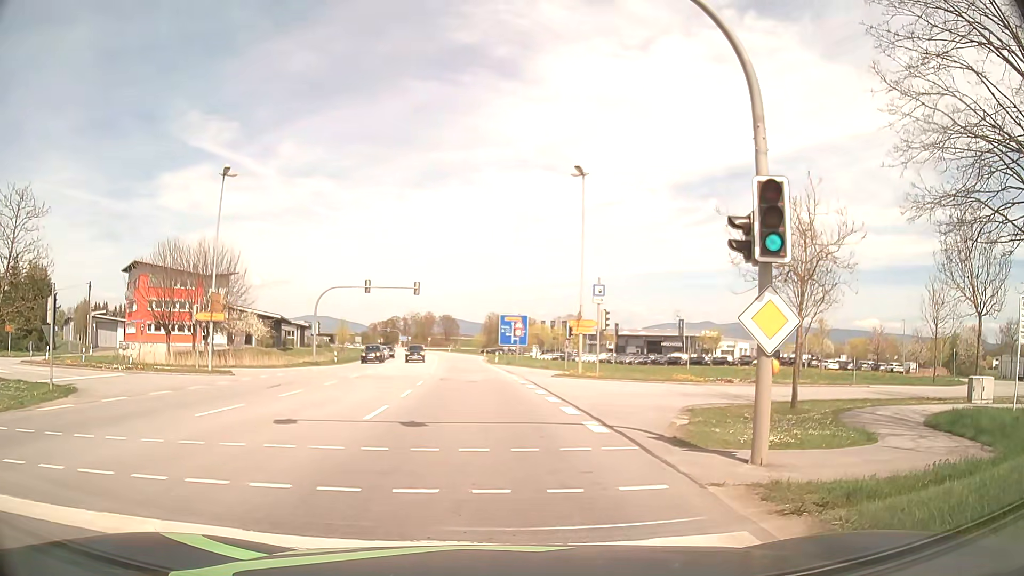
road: secondary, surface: asphalt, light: Day
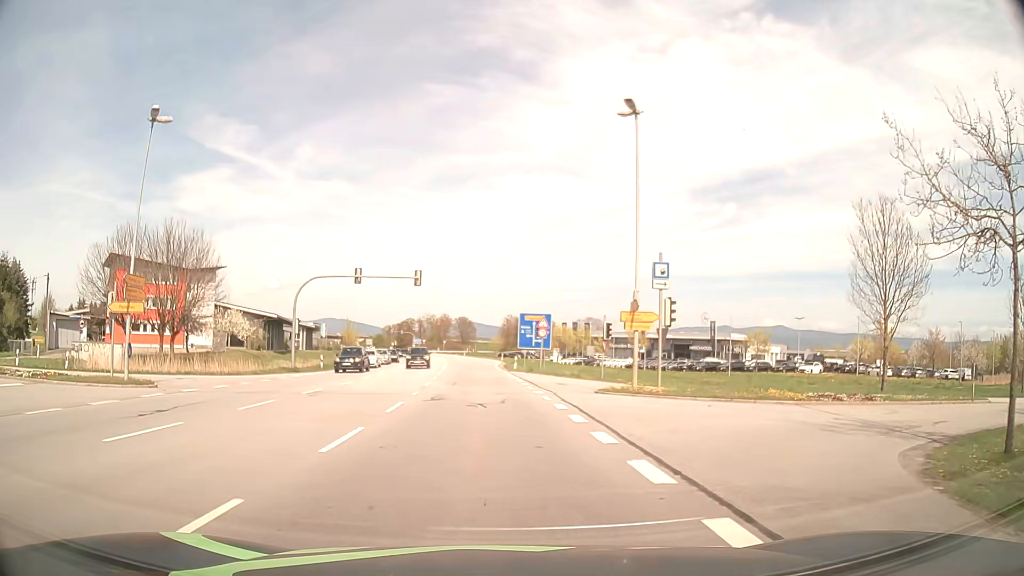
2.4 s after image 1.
(0.0, +10.5) m; 0°
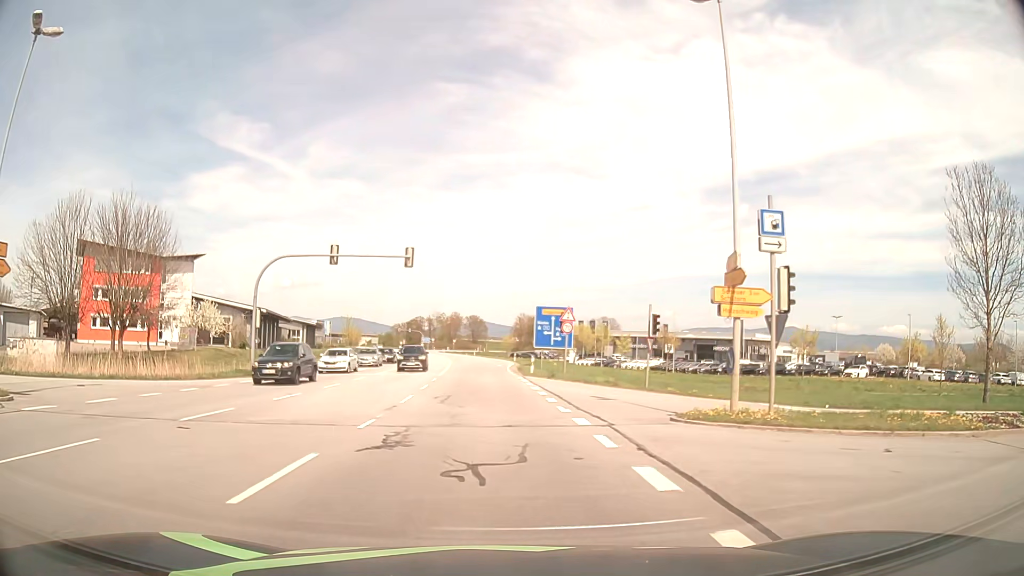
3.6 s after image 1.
(-0.1, +9.7) m; -1°
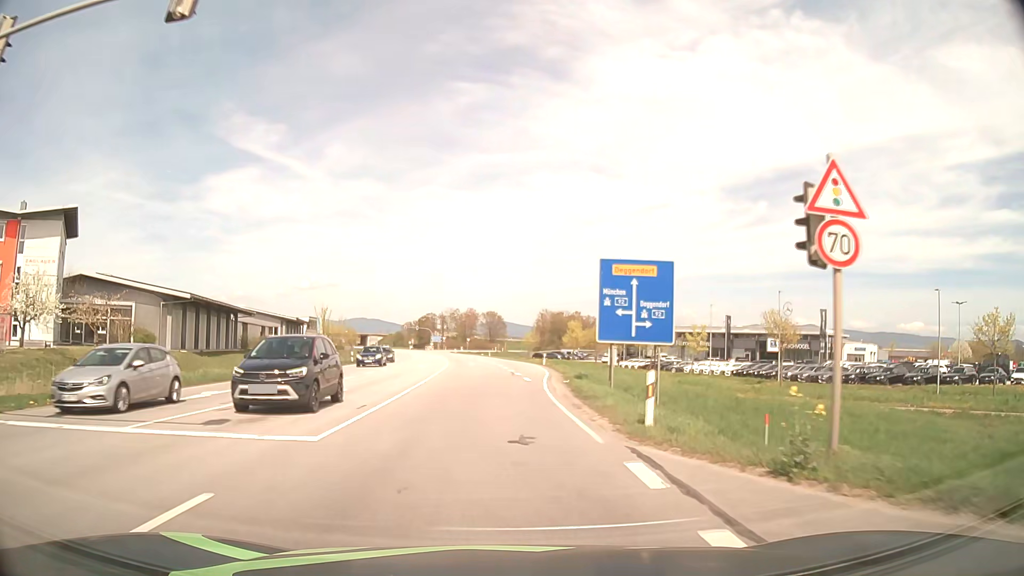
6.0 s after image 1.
(-0.5, +27.7) m; -2°
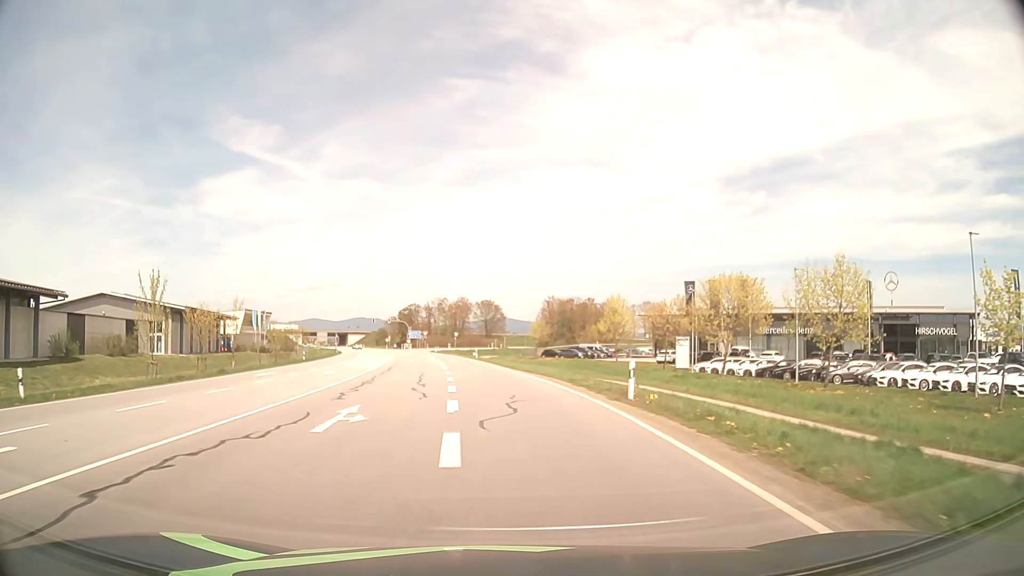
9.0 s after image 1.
(+0.4, +44.4) m; 0°
